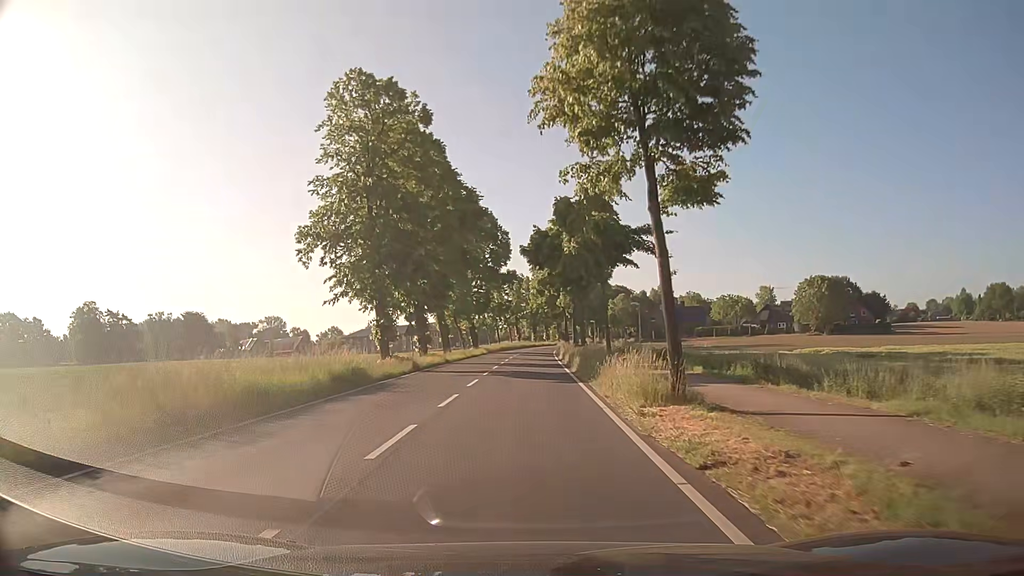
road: secondary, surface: asphalt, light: Day
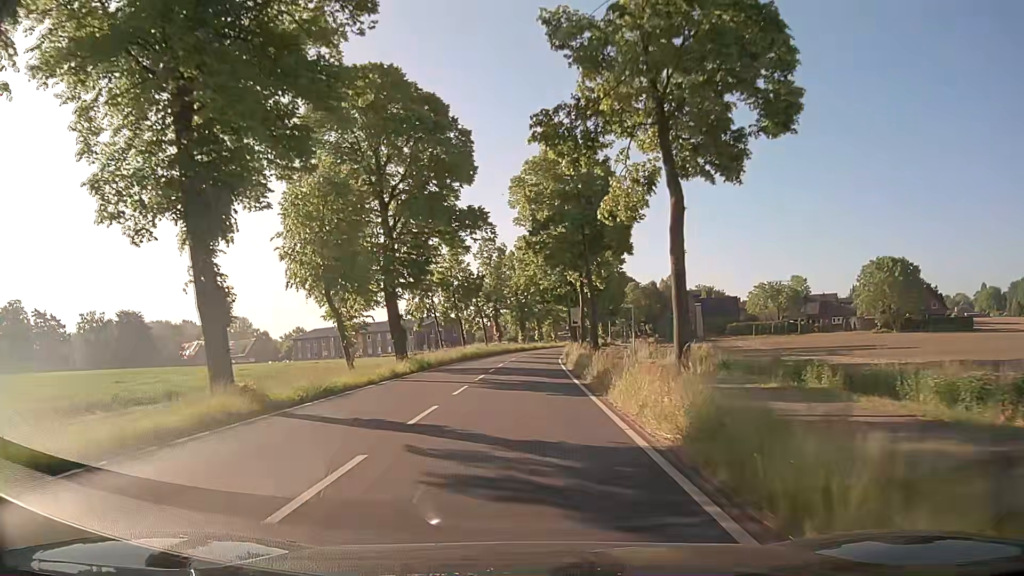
(+0.3, +38.7) m; +1°
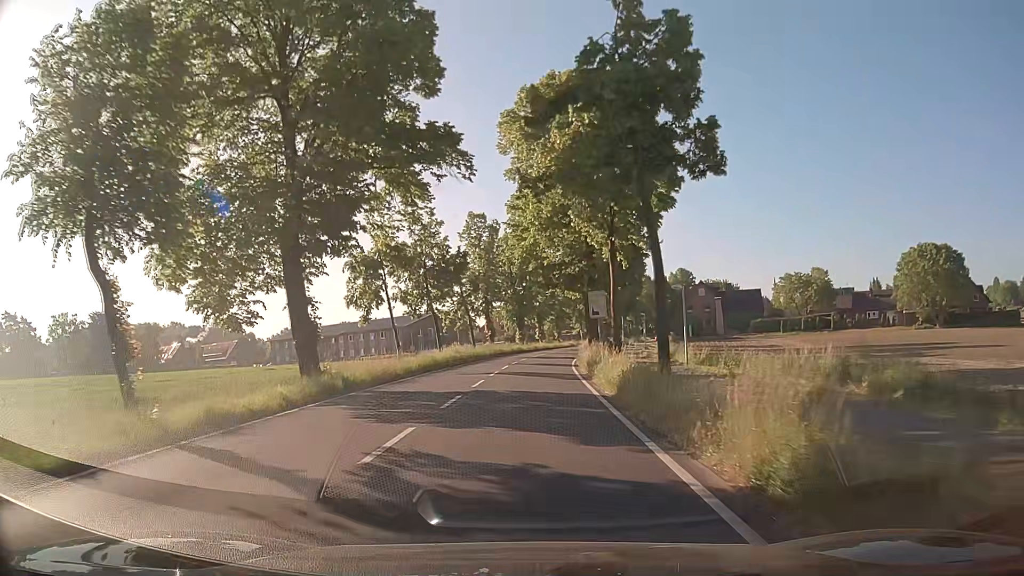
(+0.1, +15.5) m; 0°
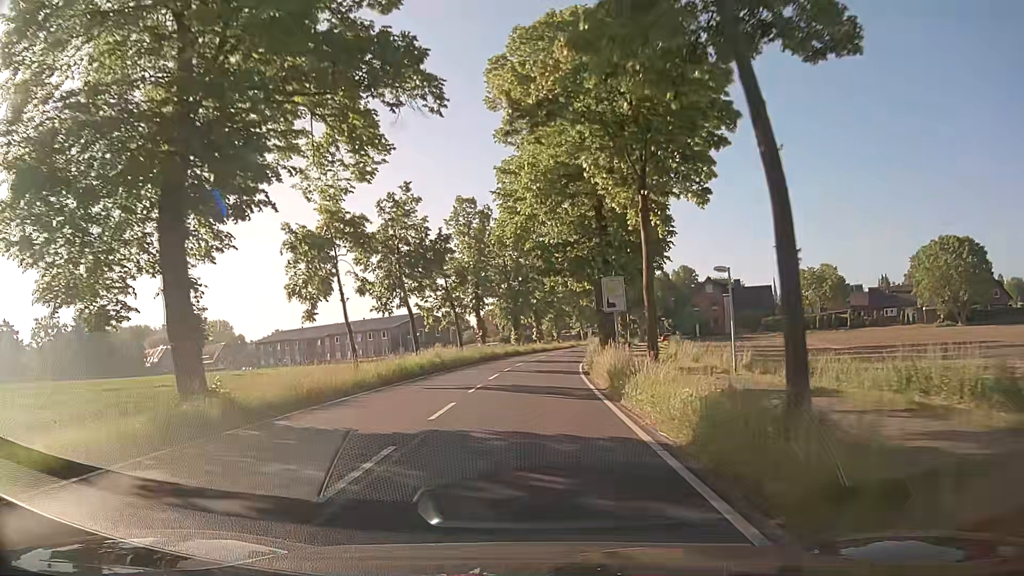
(+0.1, +7.8) m; 0°
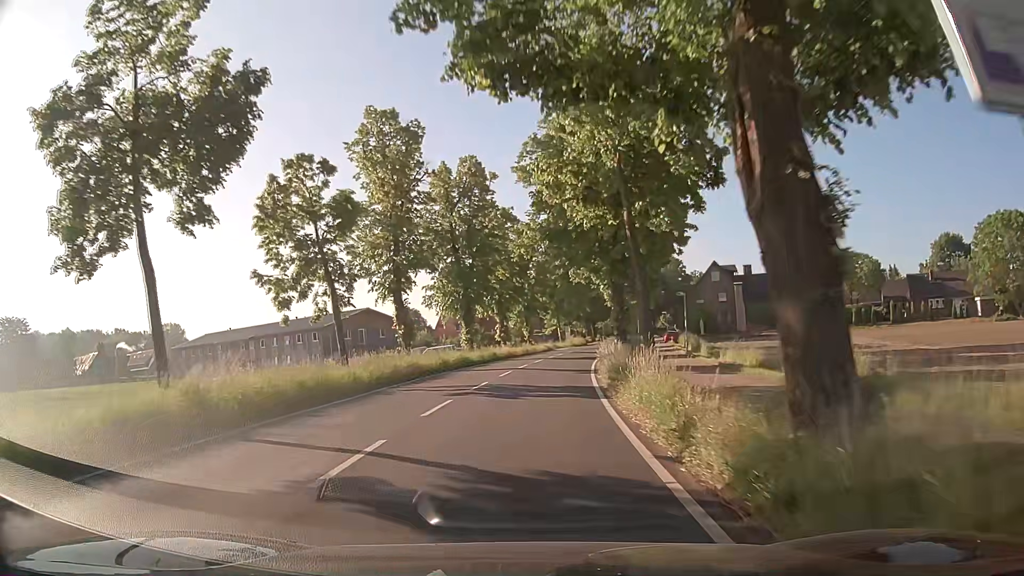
(+0.5, +23.3) m; +3°
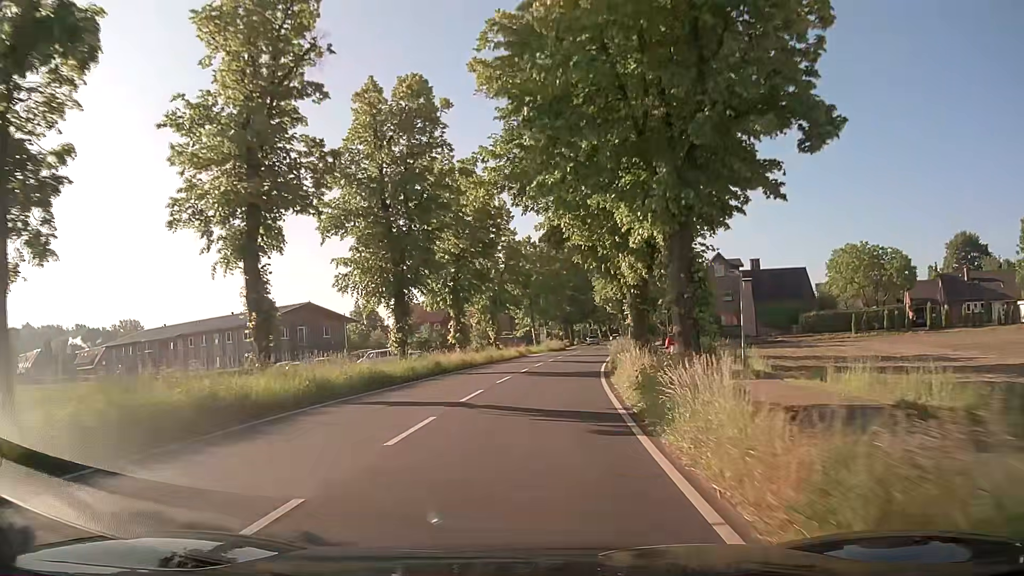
(+0.3, +15.6) m; +2°
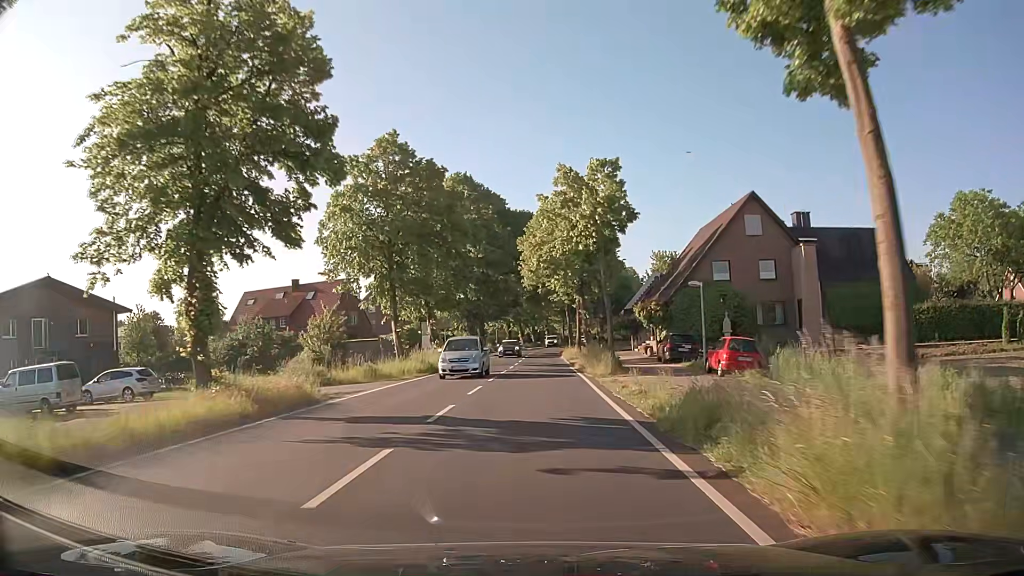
(+3.2, +38.9) m; +7°
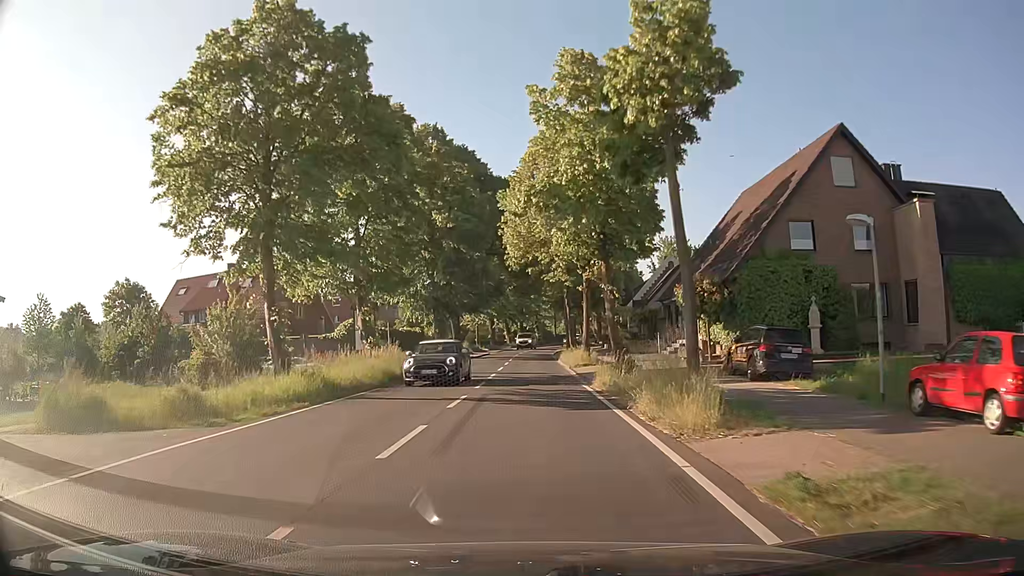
(+0.3, +15.6) m; +1°
